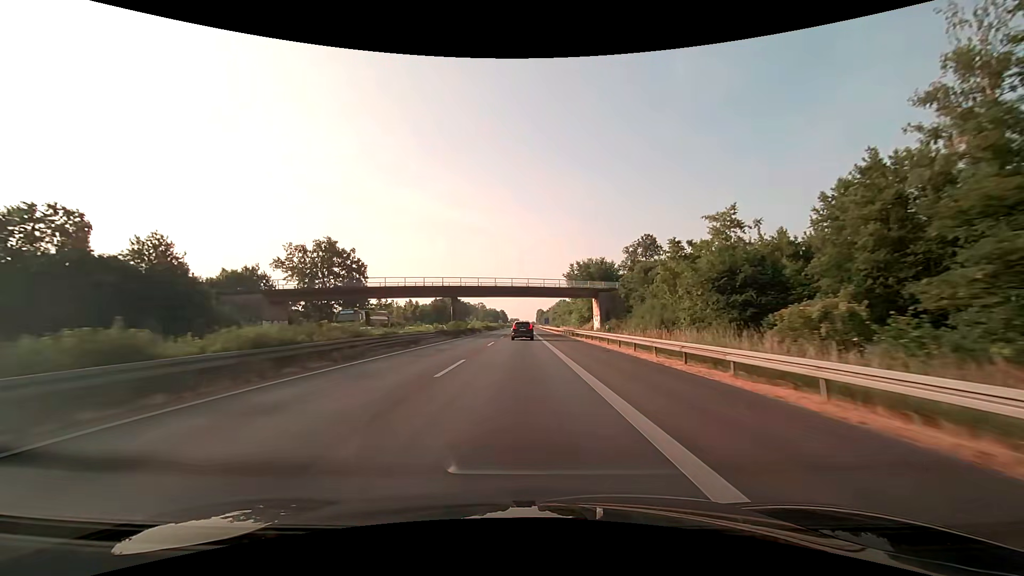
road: motorway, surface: asphalt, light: Day
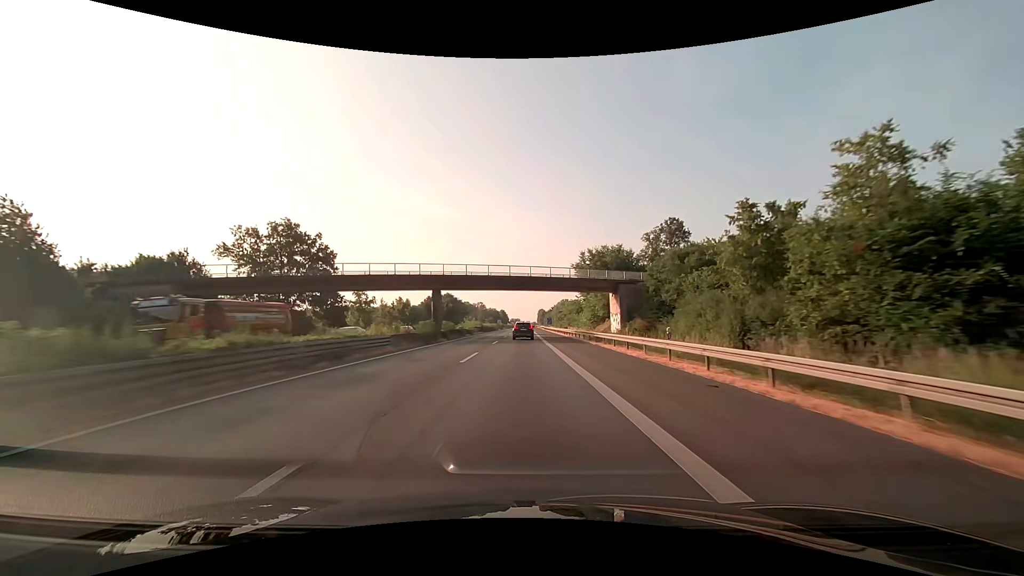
(0.0, +13.9) m; 0°
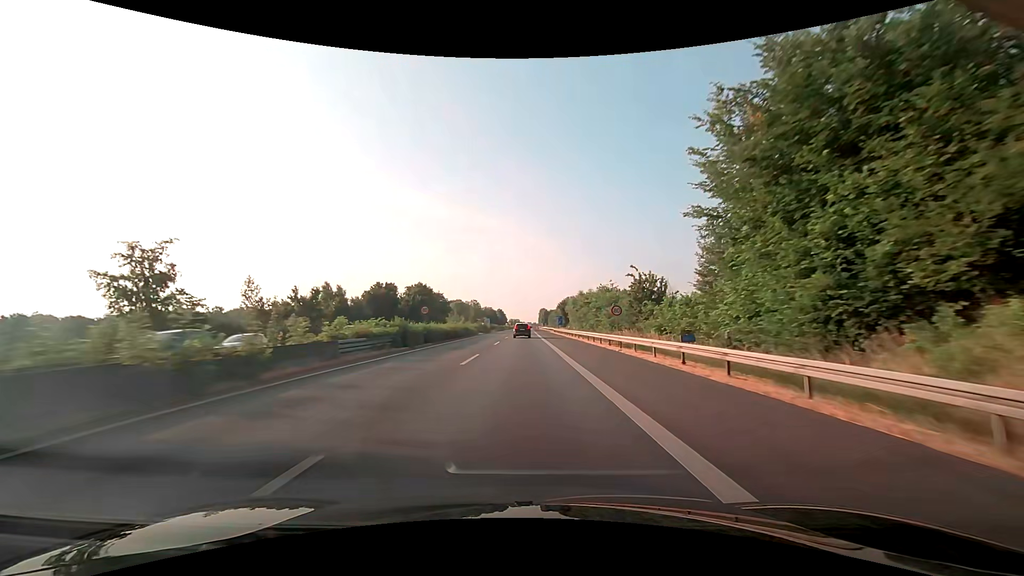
(+0.1, +53.4) m; 0°
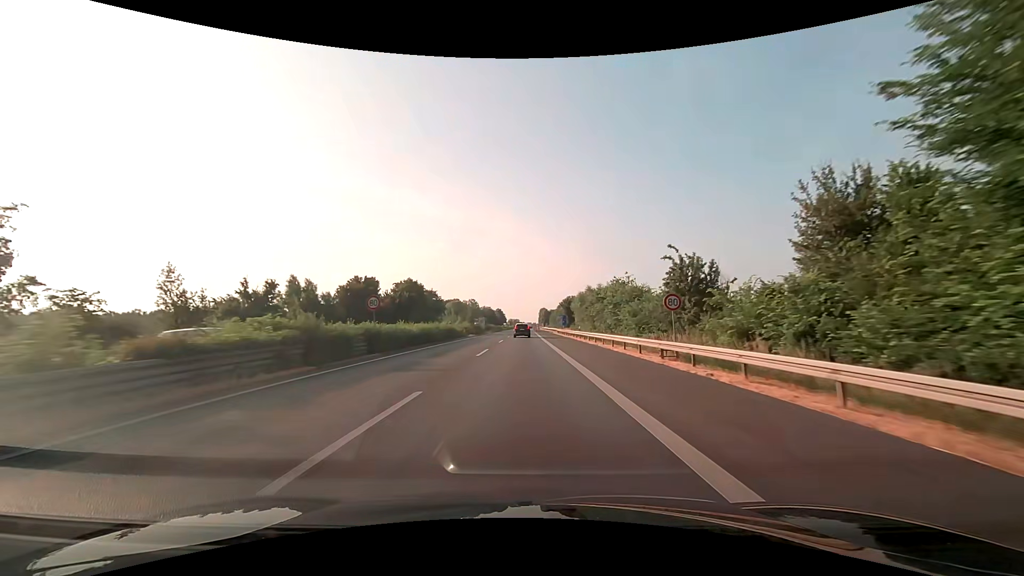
(-0.1, +13.0) m; 0°
(0, +10) (0, +20) (0, +30) (0, +40) (0, +50) (0, +60) (0, +70) (0, +80) (0, +90) (0, +100) m
